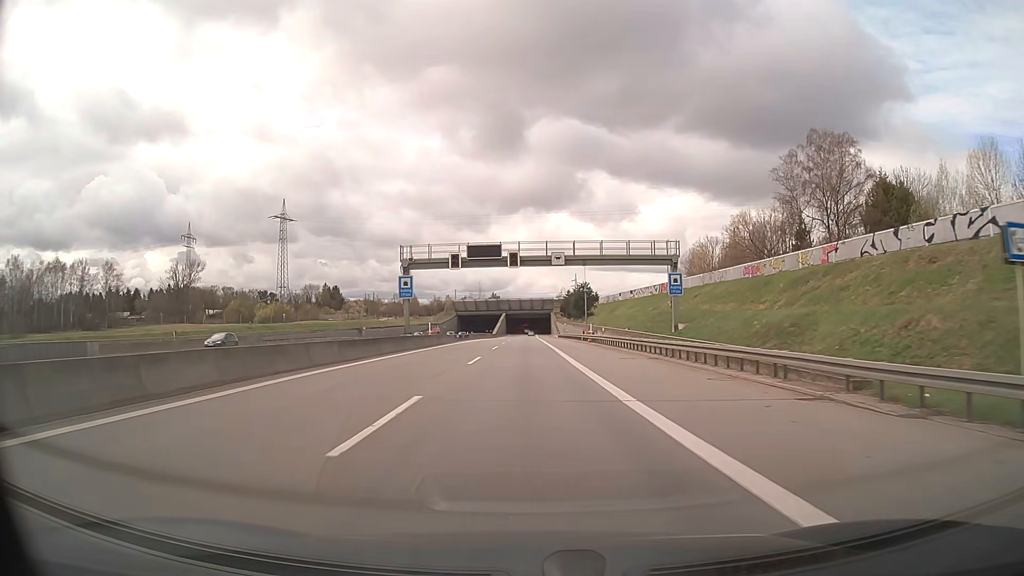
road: motorway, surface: asphalt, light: Day
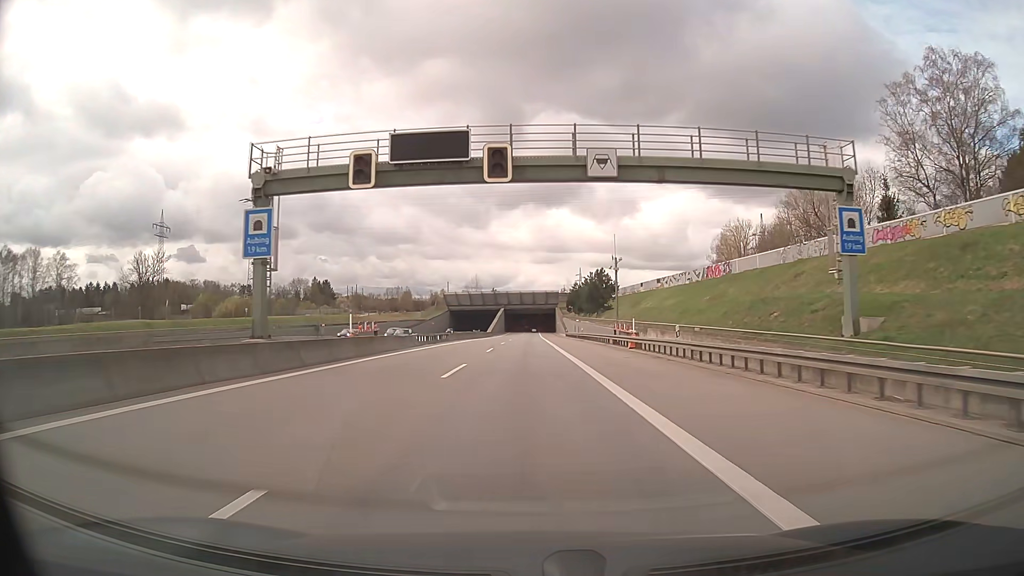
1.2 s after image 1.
(-0.1, +25.9) m; 0°
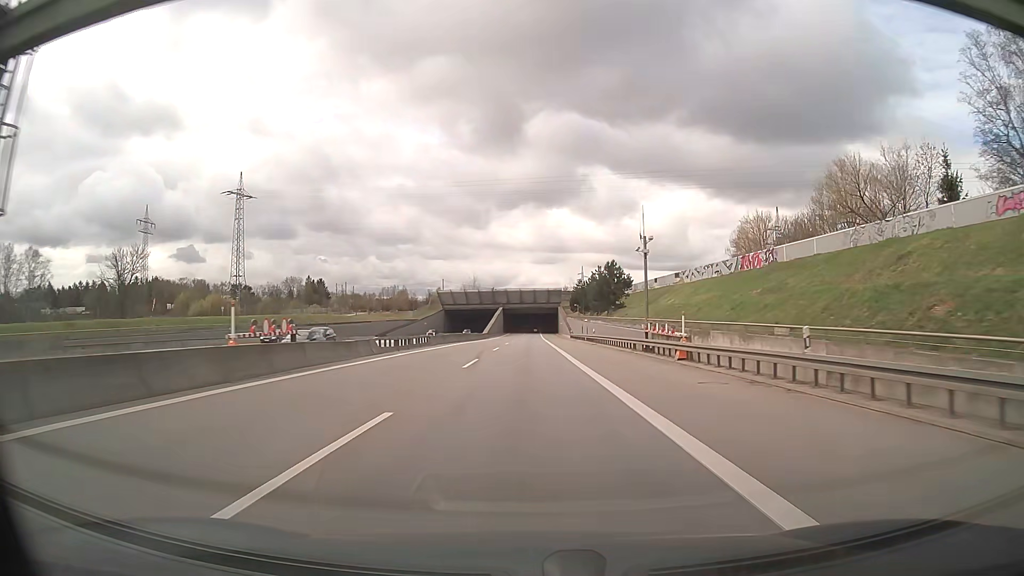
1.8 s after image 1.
(0.0, +13.0) m; 0°
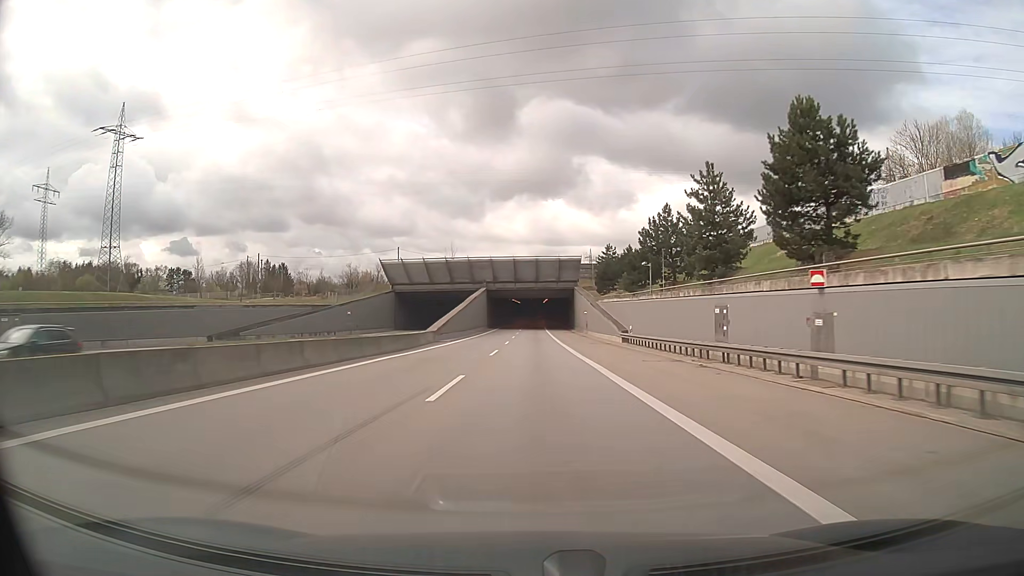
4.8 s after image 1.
(-0.1, +64.8) m; 0°
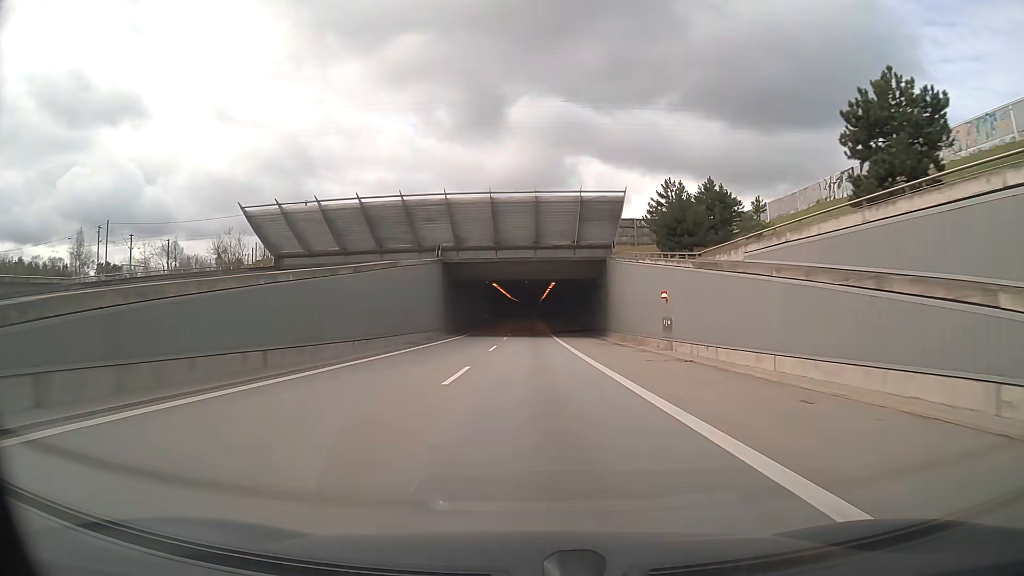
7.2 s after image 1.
(+0.2, +51.8) m; 0°
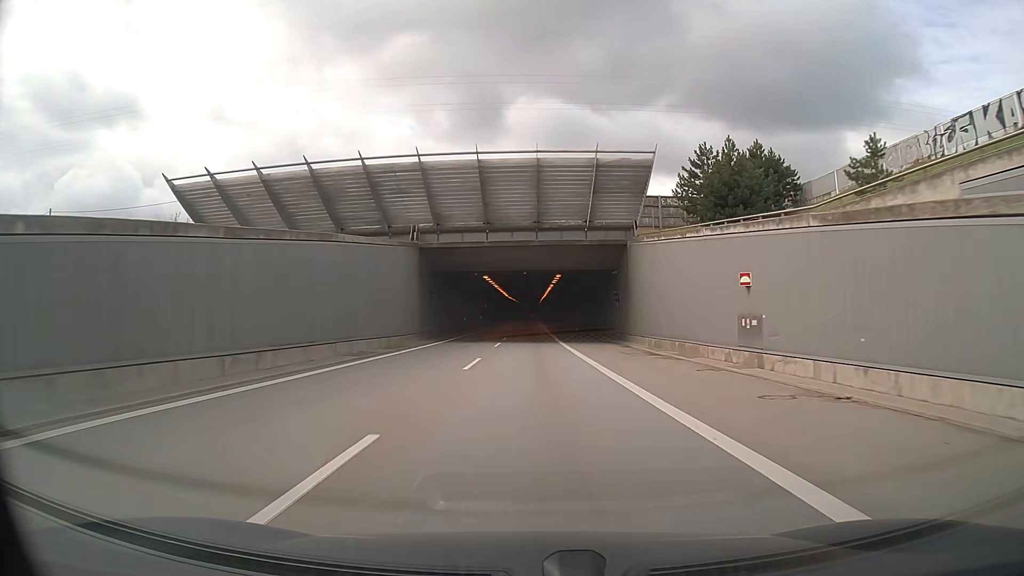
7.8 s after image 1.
(+0.1, +12.9) m; 0°
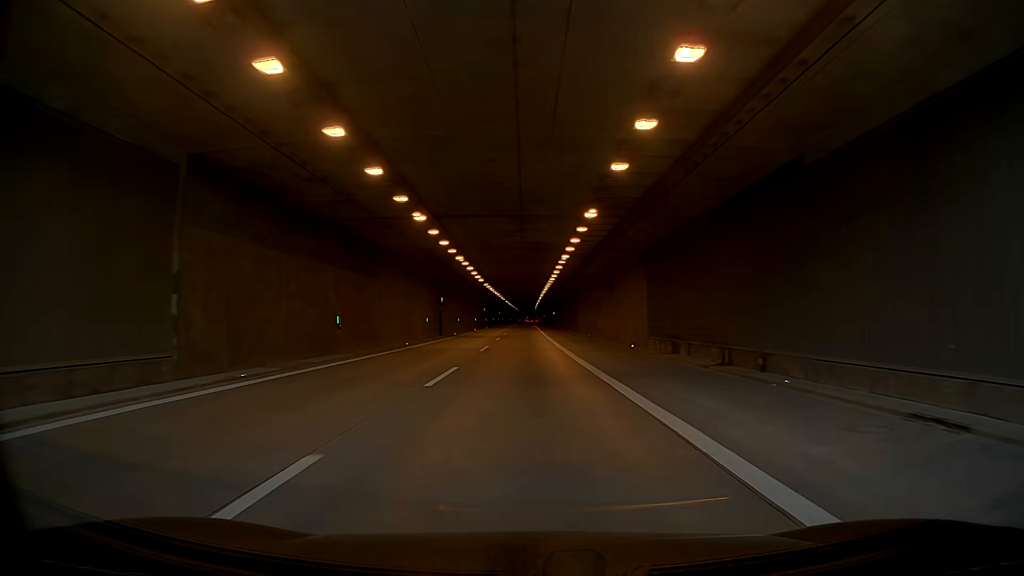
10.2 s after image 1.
(+0.2, +51.1) m; -1°
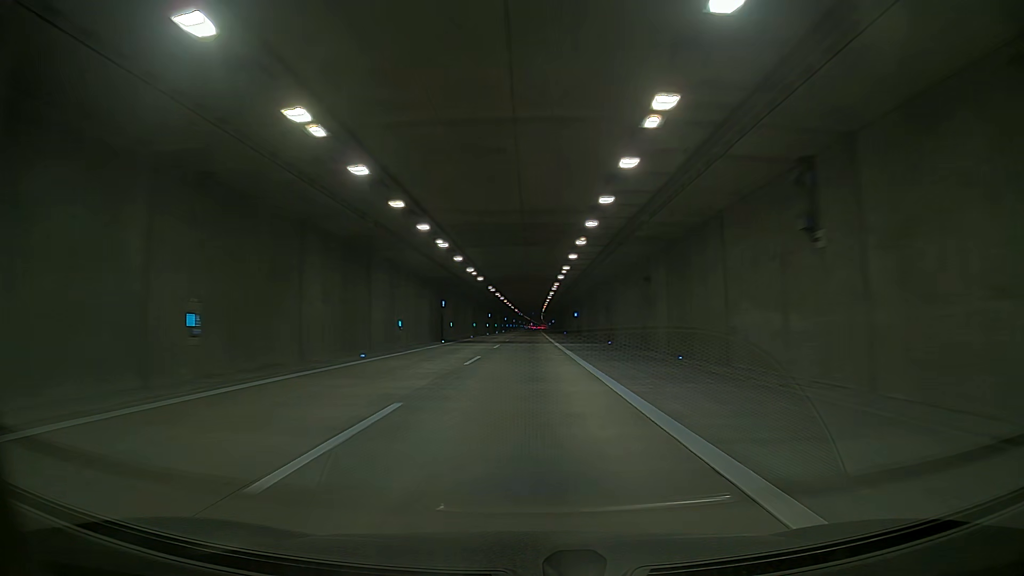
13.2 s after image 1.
(+1.5, +63.0) m; +3°
